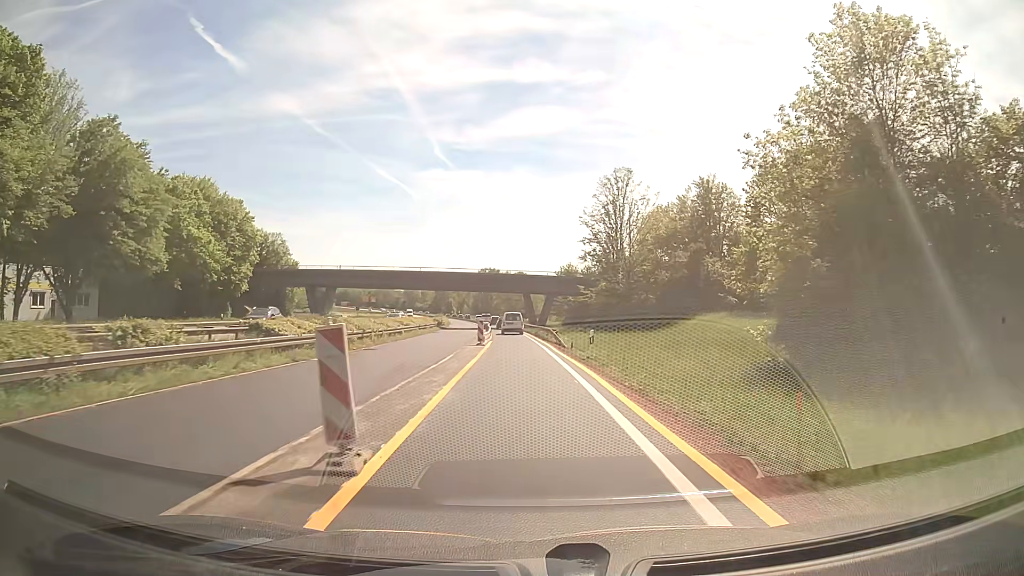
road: trunk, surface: asphalt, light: Day
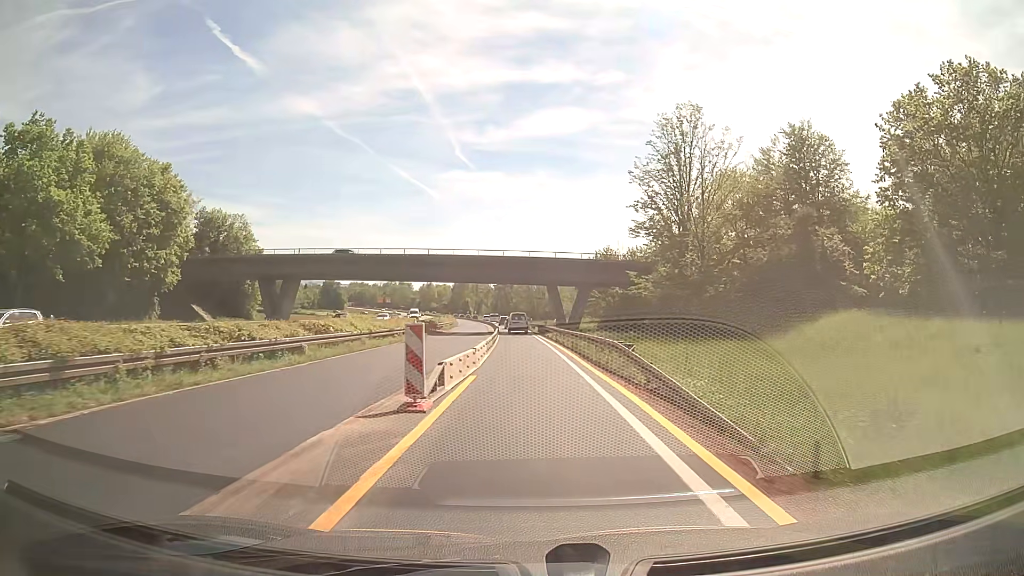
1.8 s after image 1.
(-0.4, +24.0) m; -2°
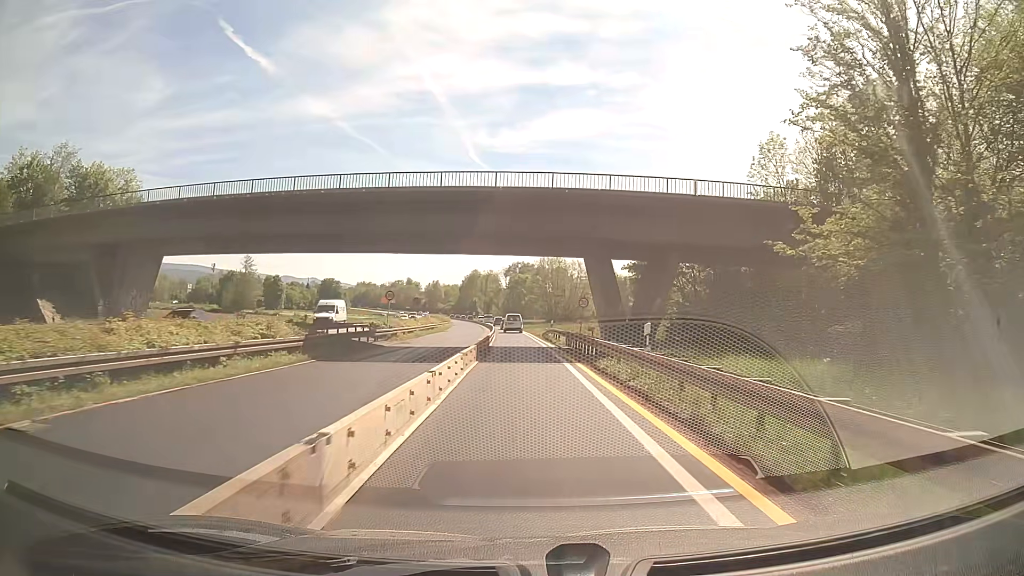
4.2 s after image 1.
(-0.3, +32.3) m; -1°
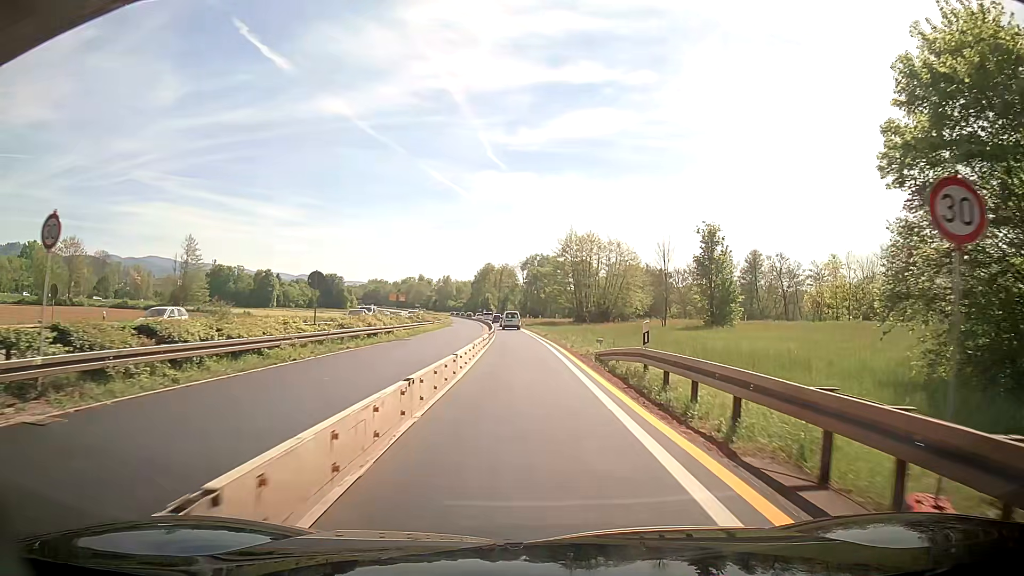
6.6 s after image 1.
(-0.6, +31.7) m; -3°
(0, +10) (0, +20) (0, +30) (0, +40) (0, +50) (0, +60) (0, +70) (0, +80) (-1, +90) (-1, +100) m
